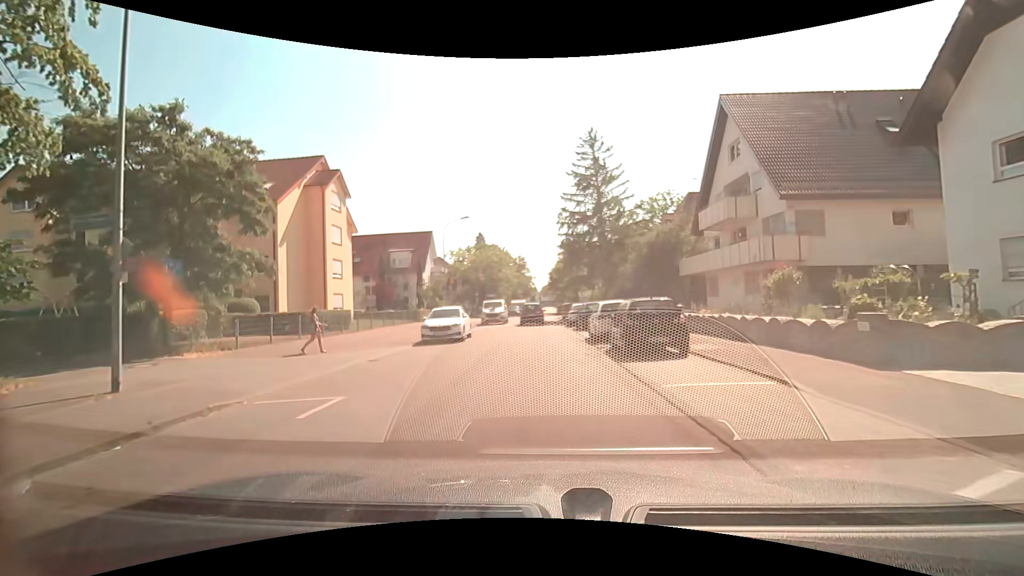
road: residential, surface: asphalt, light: Day
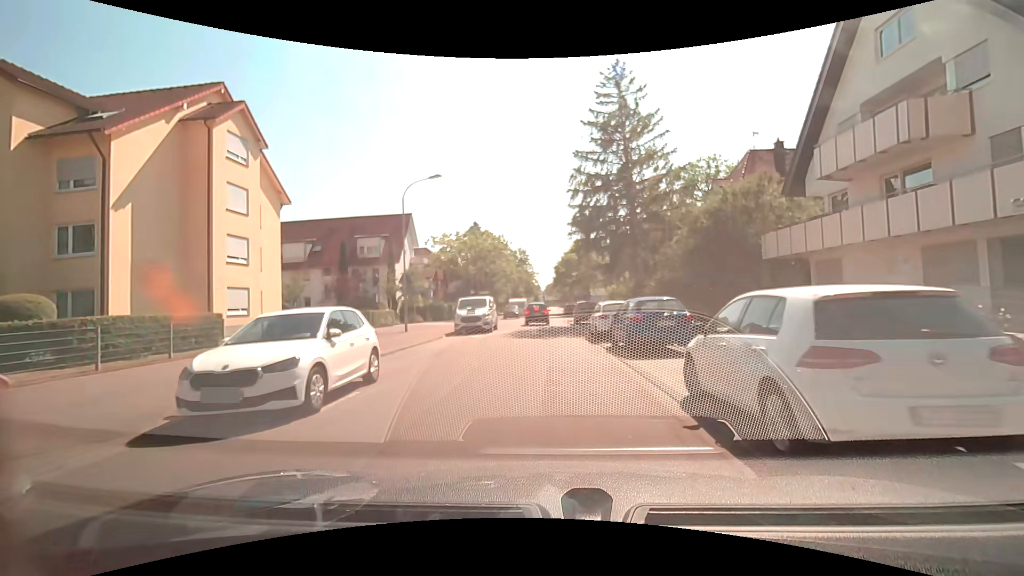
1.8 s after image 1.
(-0.2, +13.6) m; -1°
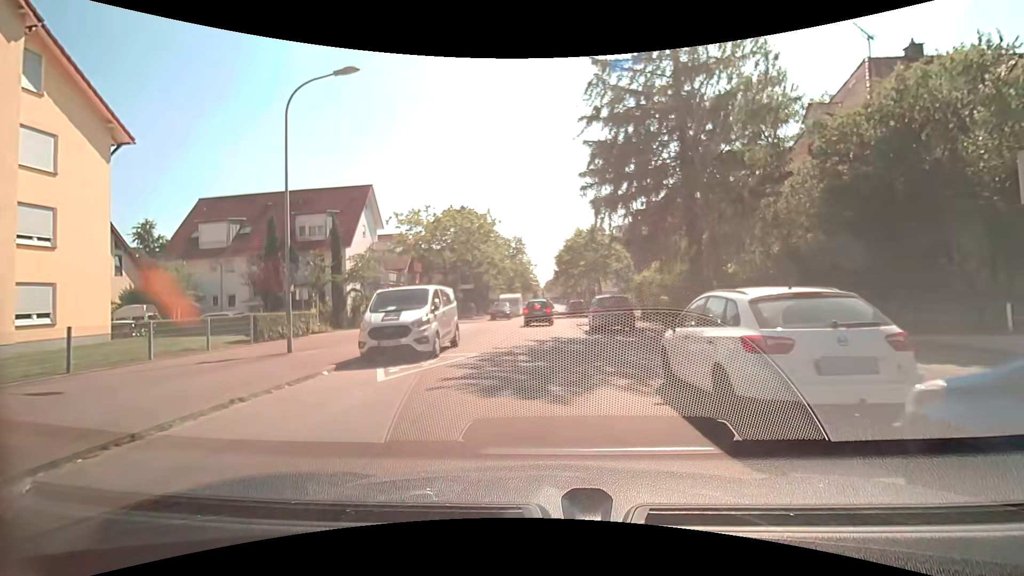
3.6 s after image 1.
(0.0, +13.1) m; 0°
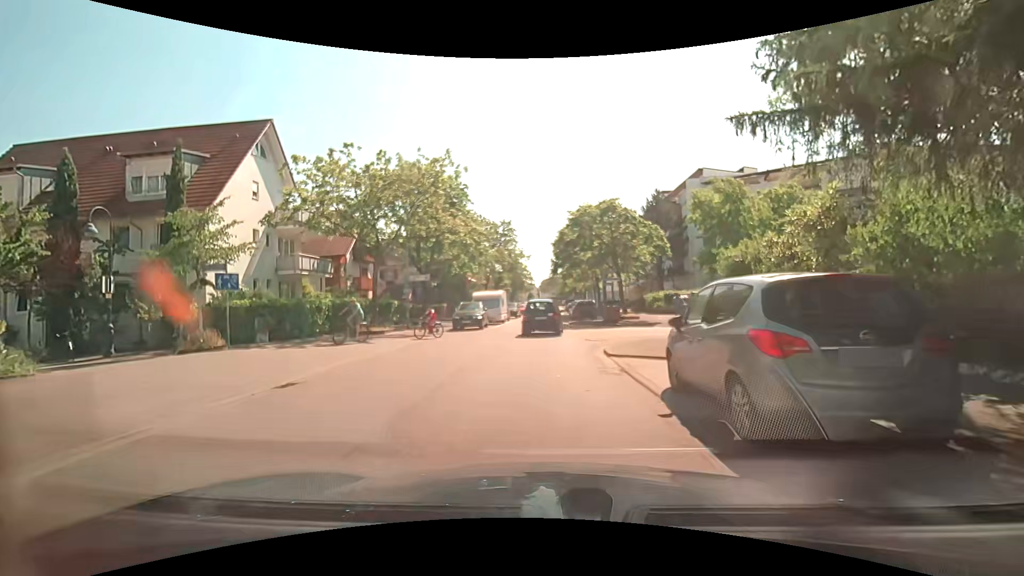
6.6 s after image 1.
(+0.2, +16.1) m; -1°
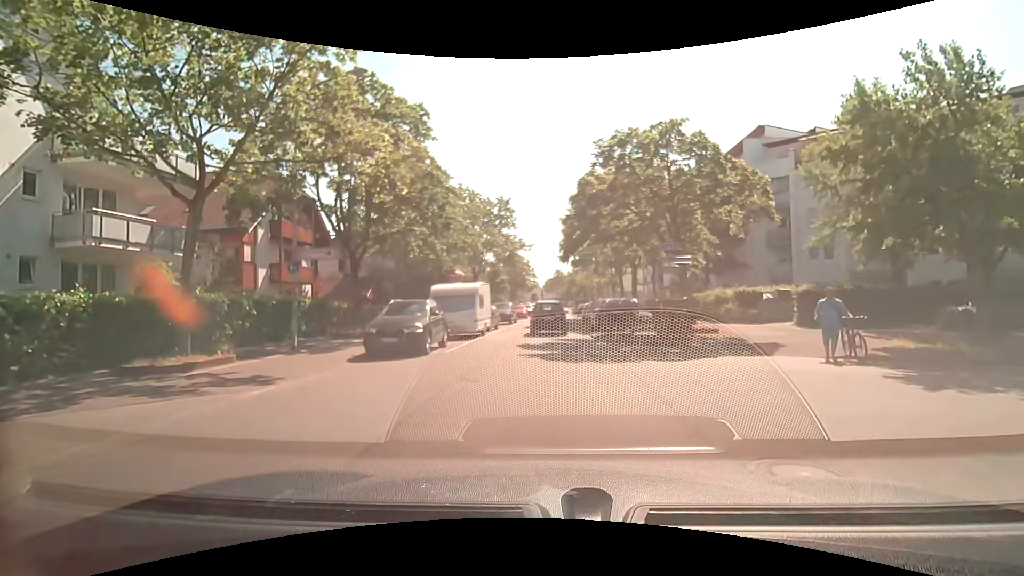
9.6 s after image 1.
(+0.3, +14.8) m; +1°
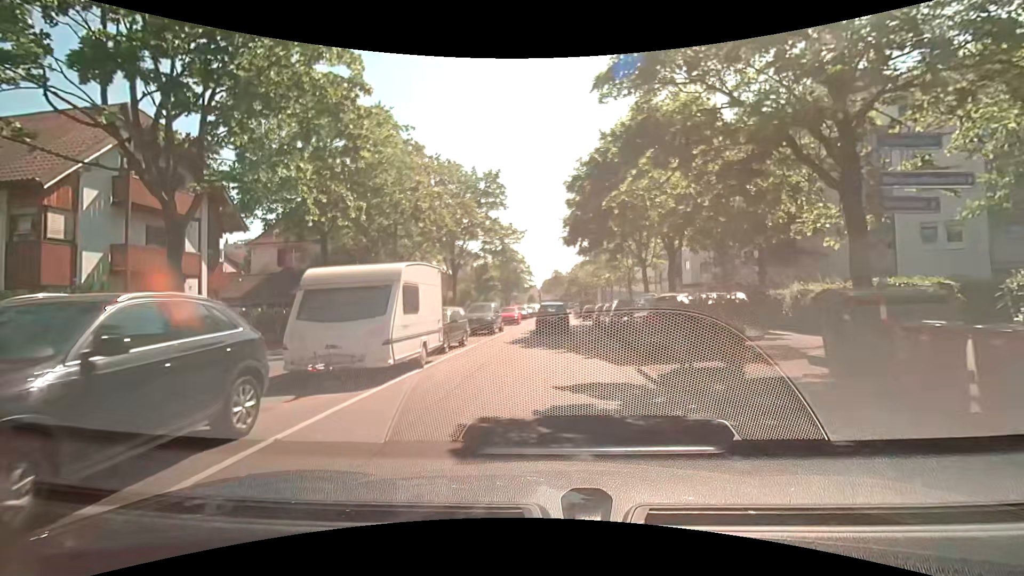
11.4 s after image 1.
(0.0, +11.4) m; 0°
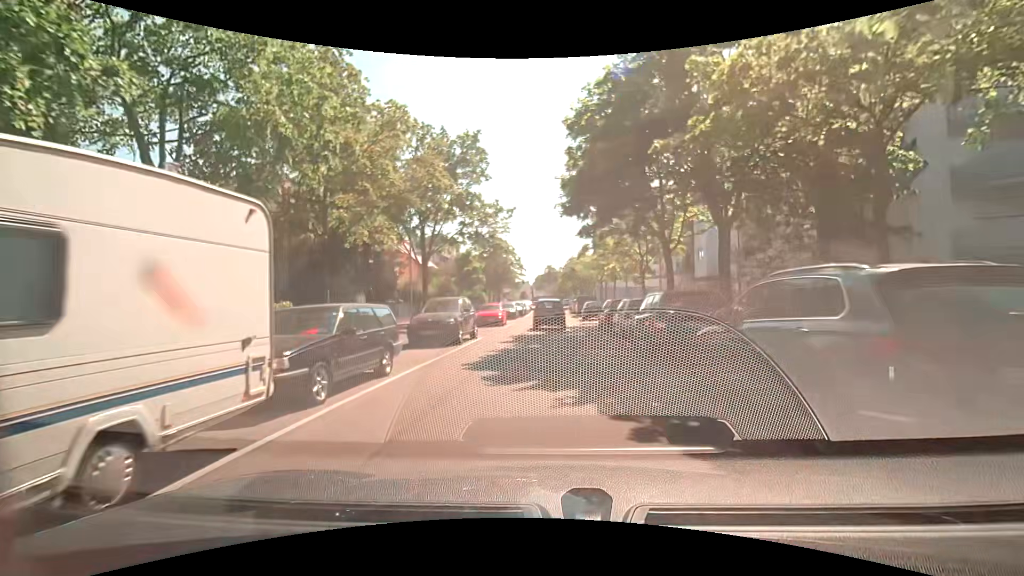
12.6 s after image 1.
(+0.2, +8.2) m; +1°
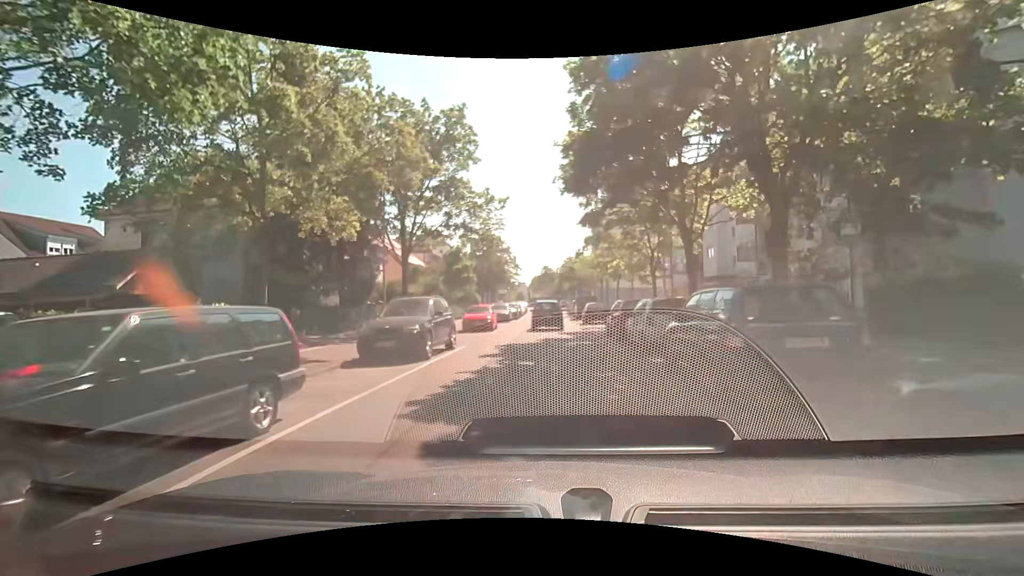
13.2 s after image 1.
(0.0, +4.2) m; 0°
(0, +10) (0, +20) (+1, +30) (+1, +40) (+1, +50) (+1, +60) (+1, +70) (+1, +80) (+1, +90) (0, +100) m
